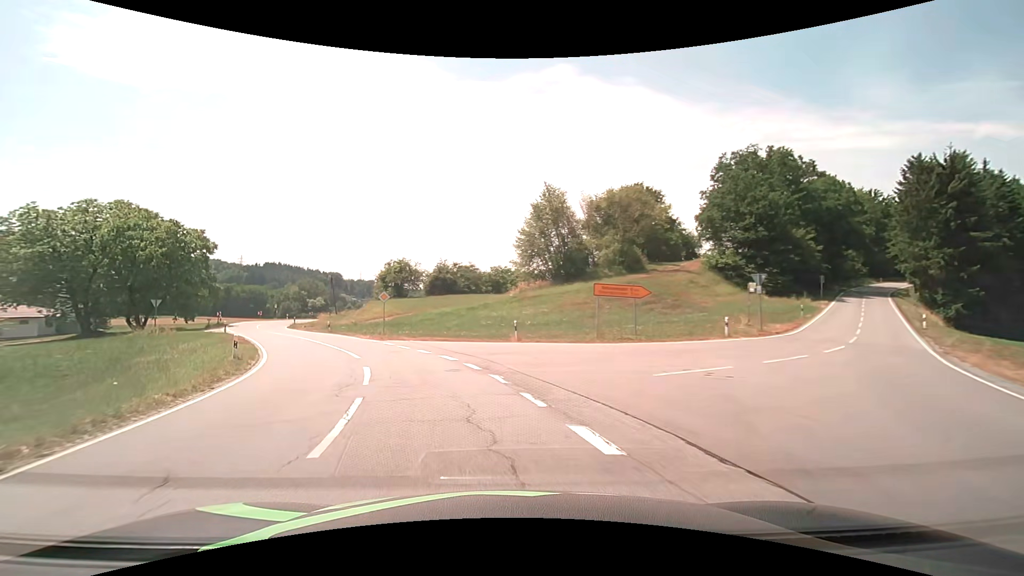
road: secondary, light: Day
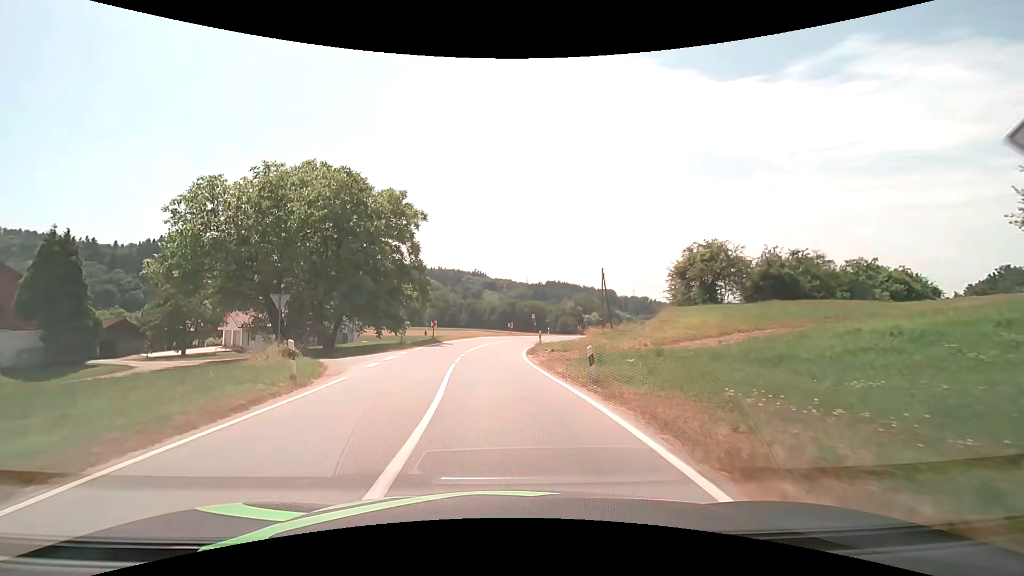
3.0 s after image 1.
(-9.2, +29.0) m; -32°
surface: asphalt
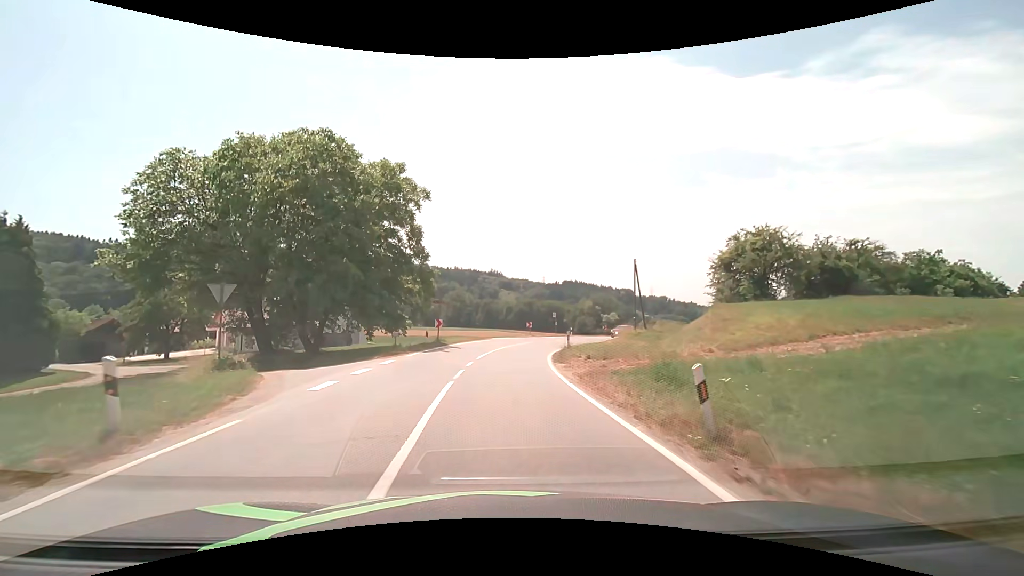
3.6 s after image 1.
(-0.1, +6.2) m; -2°
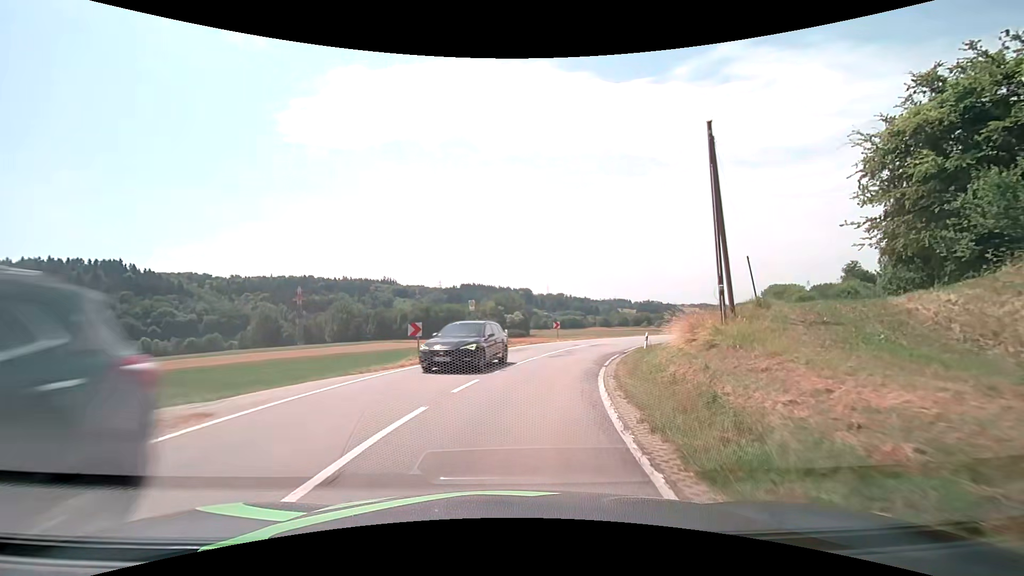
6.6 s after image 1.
(+1.3, +30.2) m; +11°
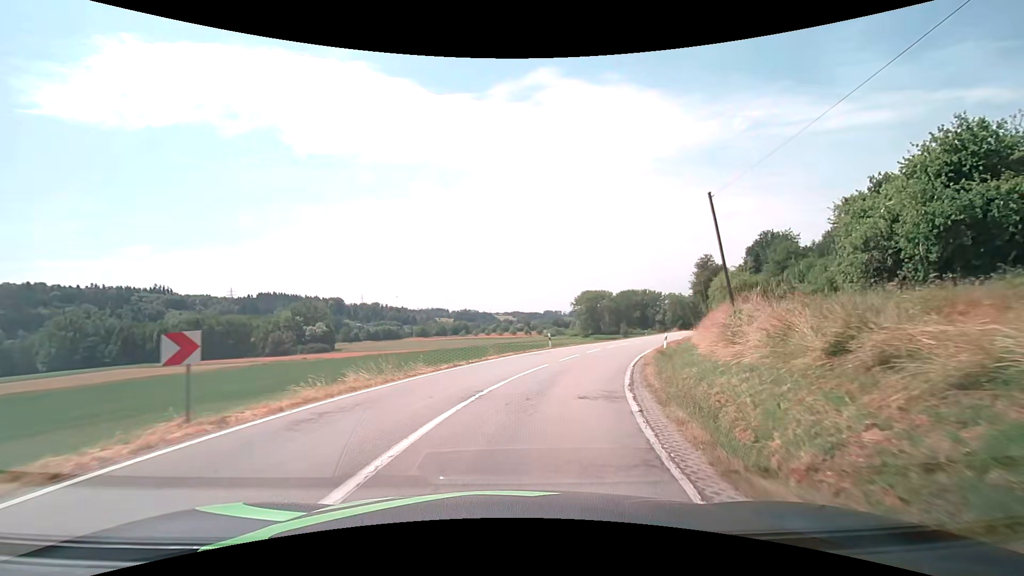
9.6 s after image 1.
(+5.1, +28.3) m; +21°
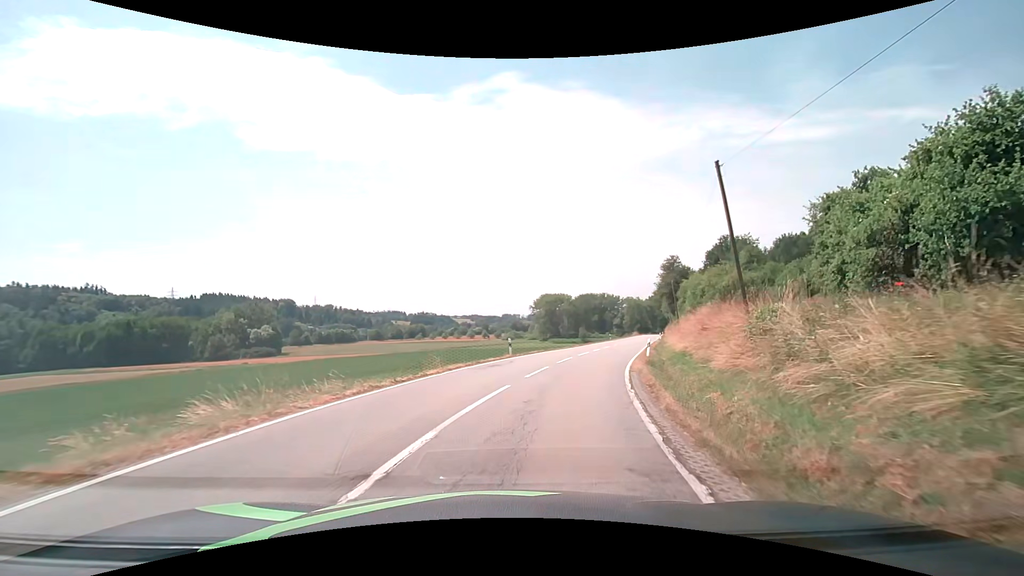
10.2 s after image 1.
(+0.2, +5.8) m; +4°
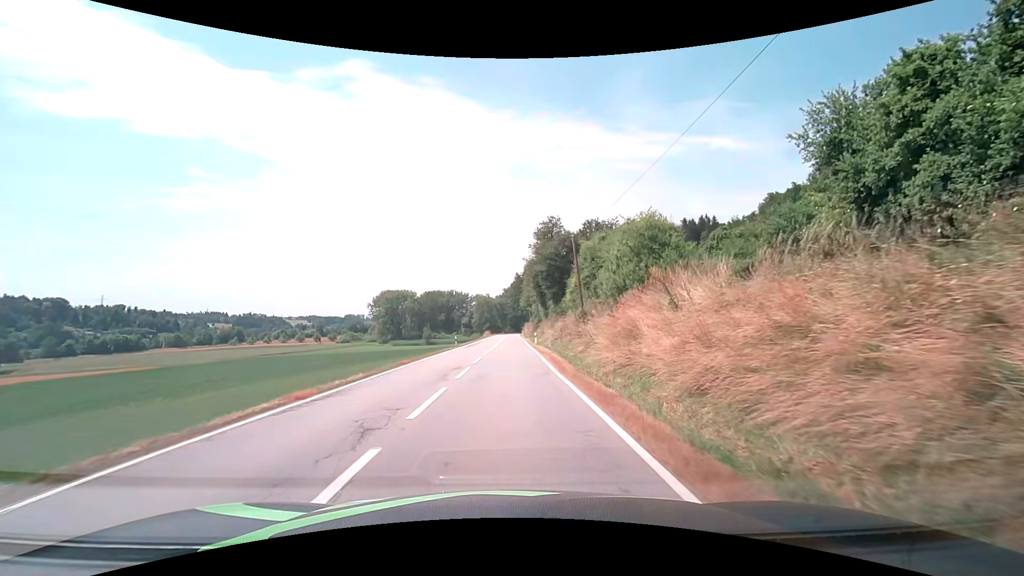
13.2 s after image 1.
(+6.3, +30.6) m; +18°
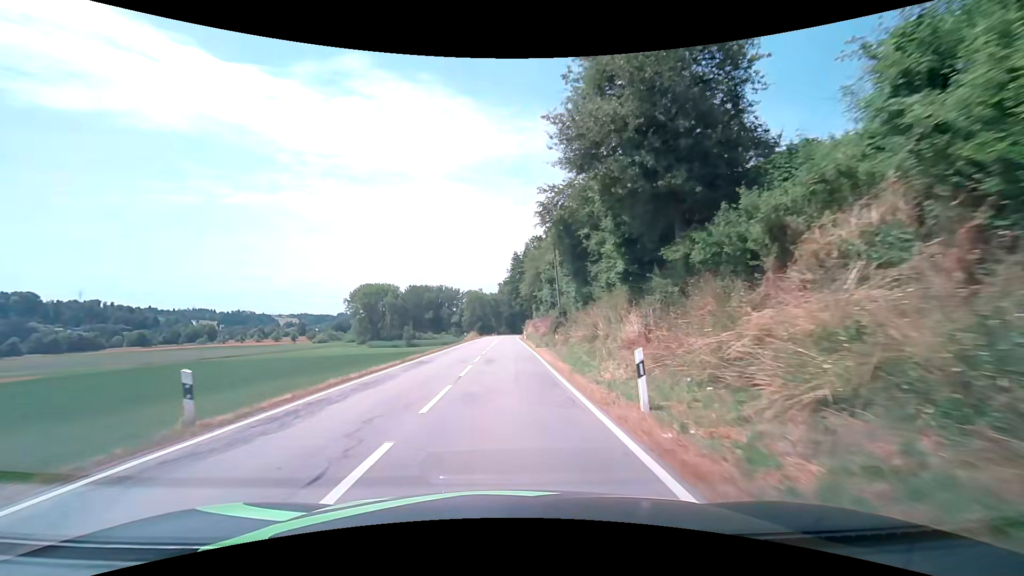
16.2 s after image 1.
(+0.2, +37.0) m; 0°
(0, +10) (0, +20) (0, +30) (0, +40) (0, +50) (0, +60) (0, +70) (0, +80) (0, +90) (0, +100) m
